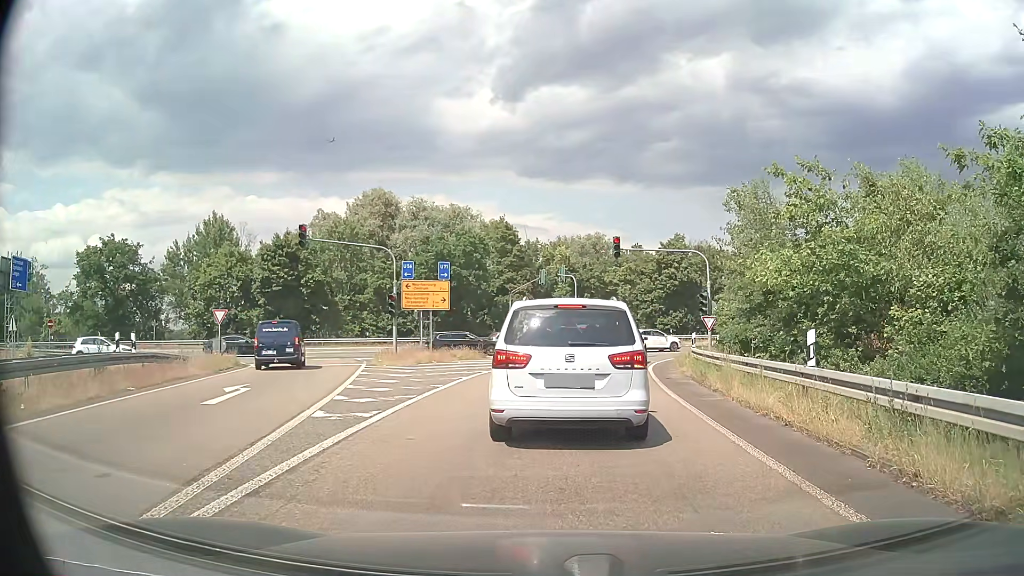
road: motorway_link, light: Day
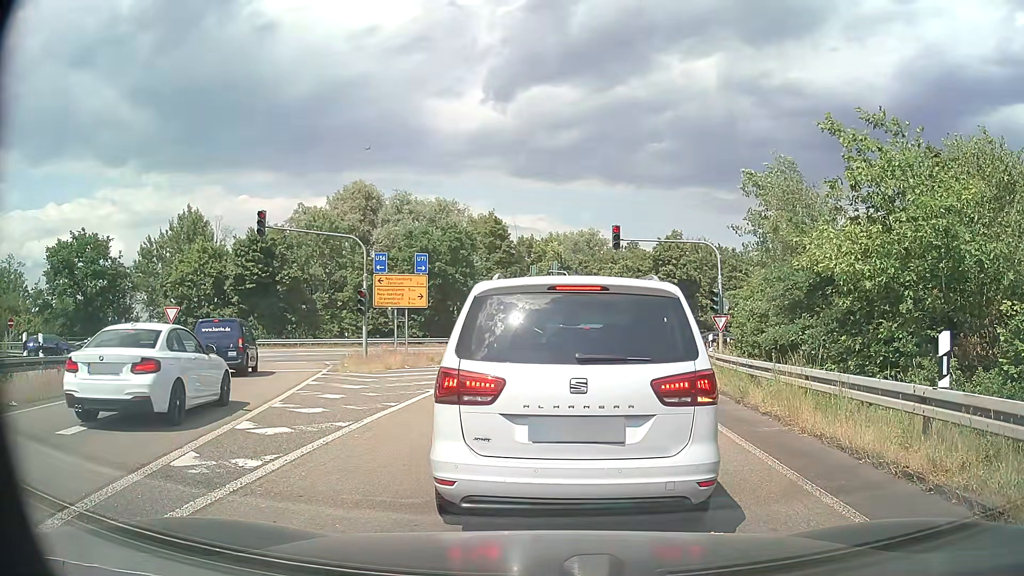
(+0.1, +3.9) m; +1°
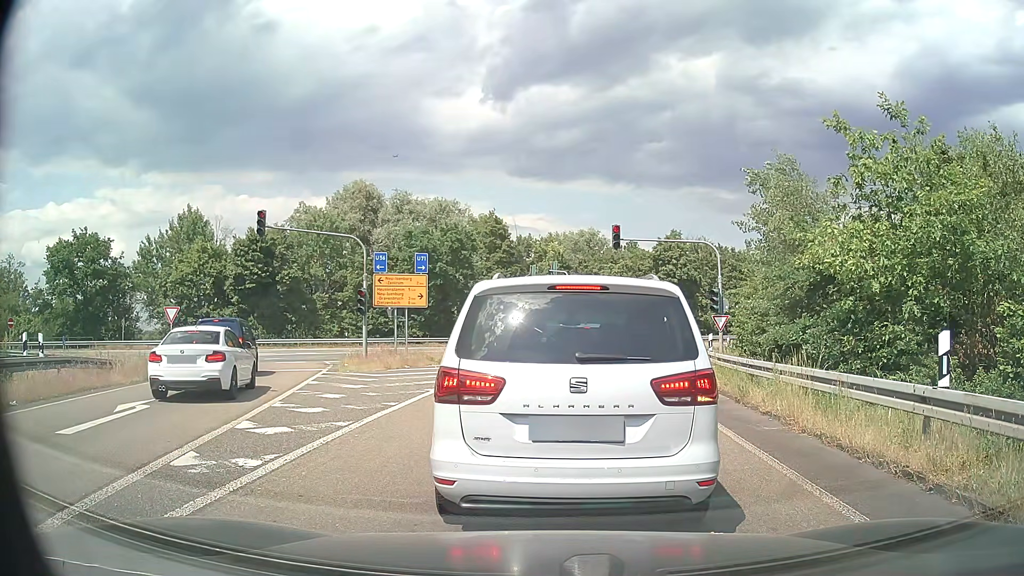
(0.0, +0.1) m; 0°
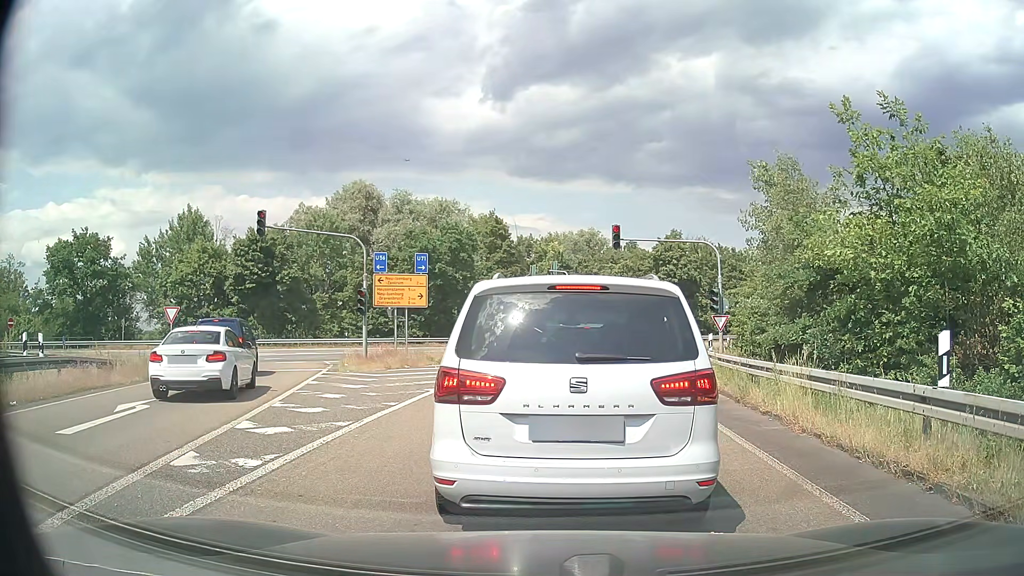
(0.0, 0.0) m; 0°
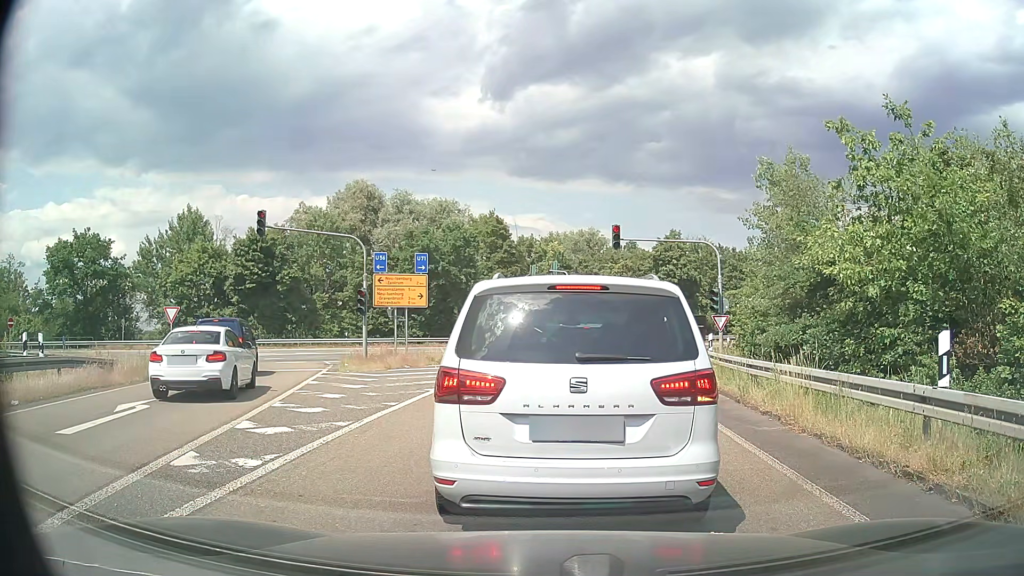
(0.0, 0.0) m; 0°
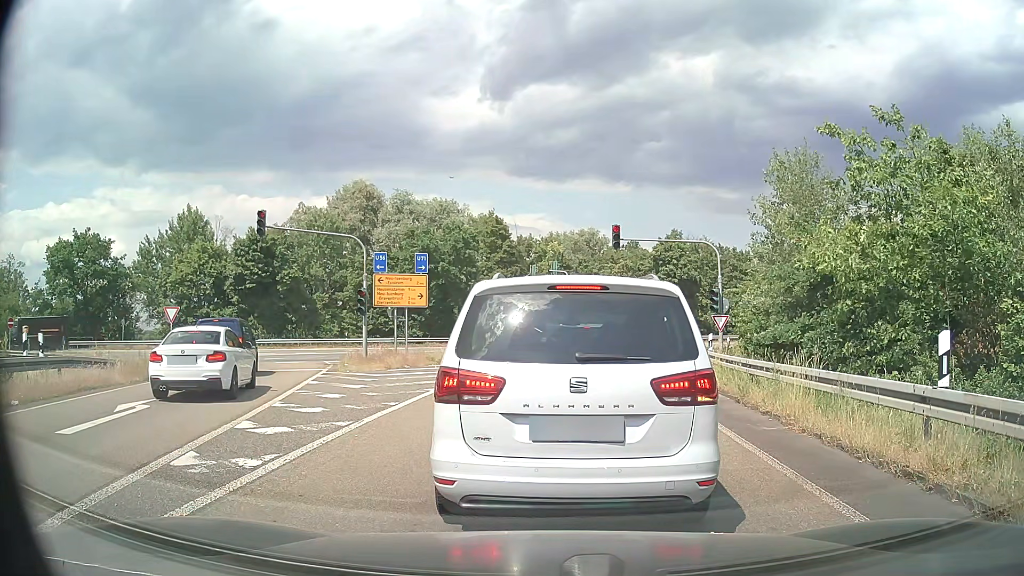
(0.0, 0.0) m; 0°
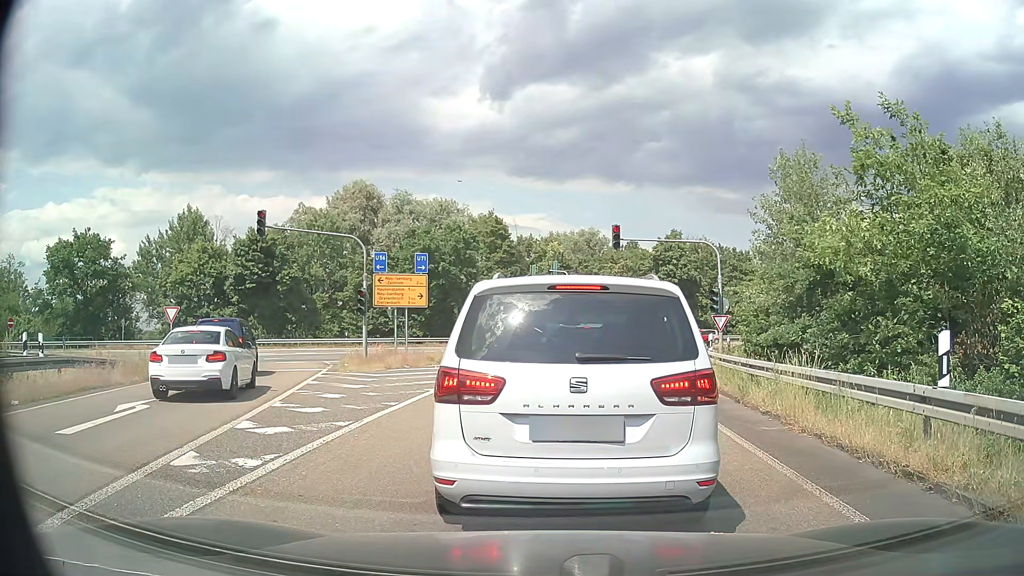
(0.0, 0.0) m; 0°
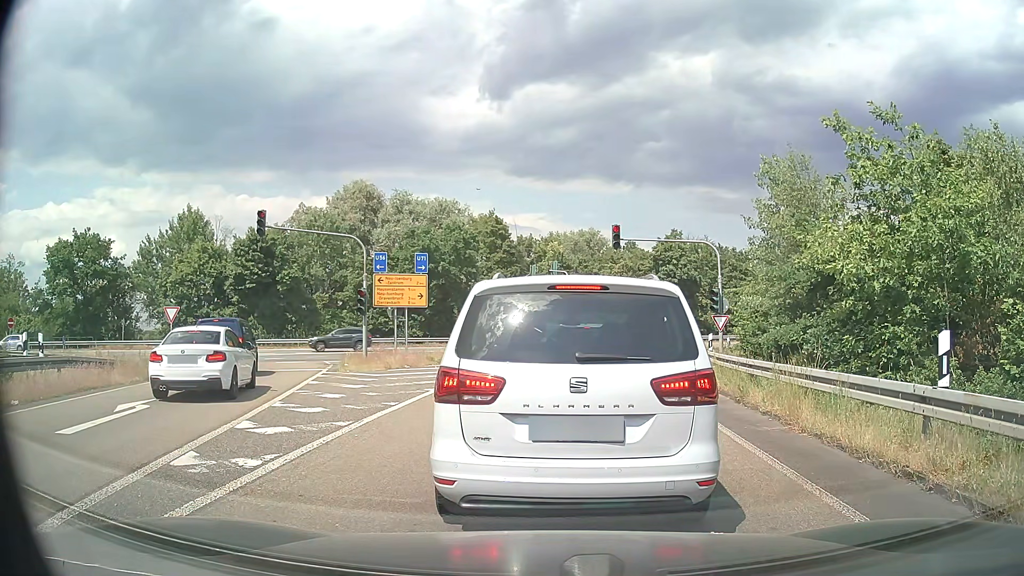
(0.0, 0.0) m; 0°
(0, +10) (+1, +20) (+3, +30) (+7, +39) (+14, +46) (+23, +51) (+32, +55) (+41, +59) (+50, +63) (+59, +67) m
